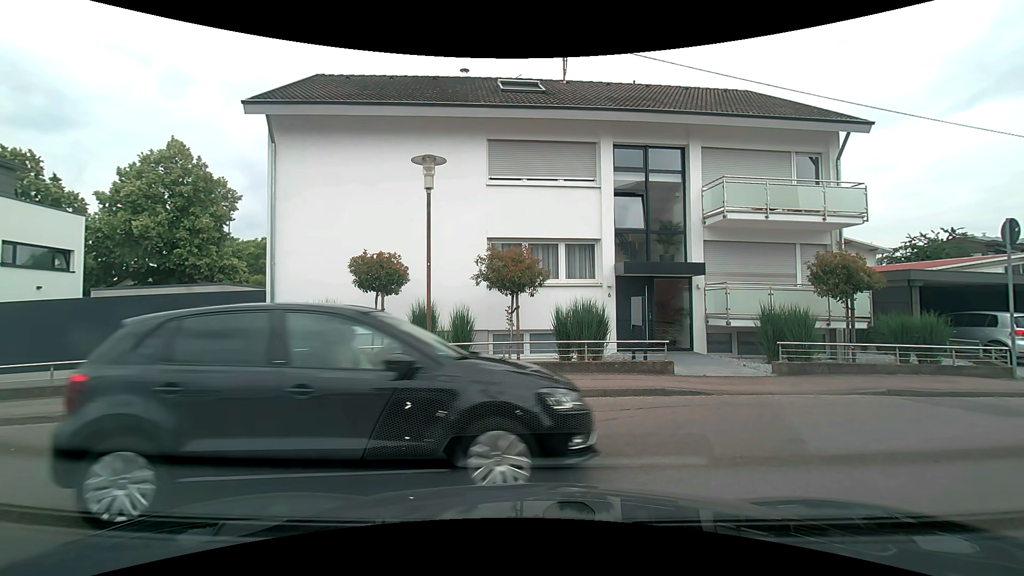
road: service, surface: asphalt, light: Day
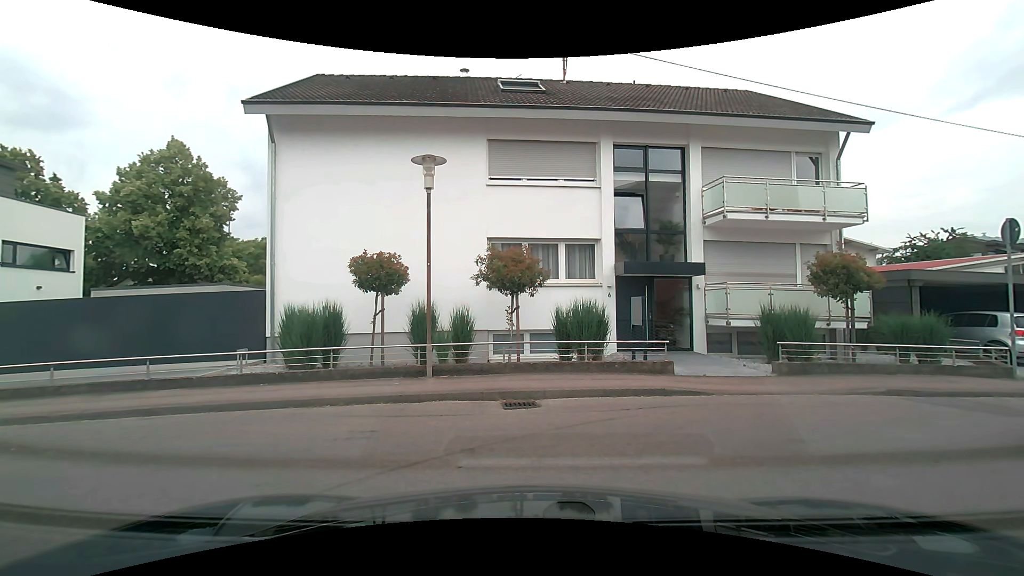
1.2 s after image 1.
(0.0, 0.0) m; 0°
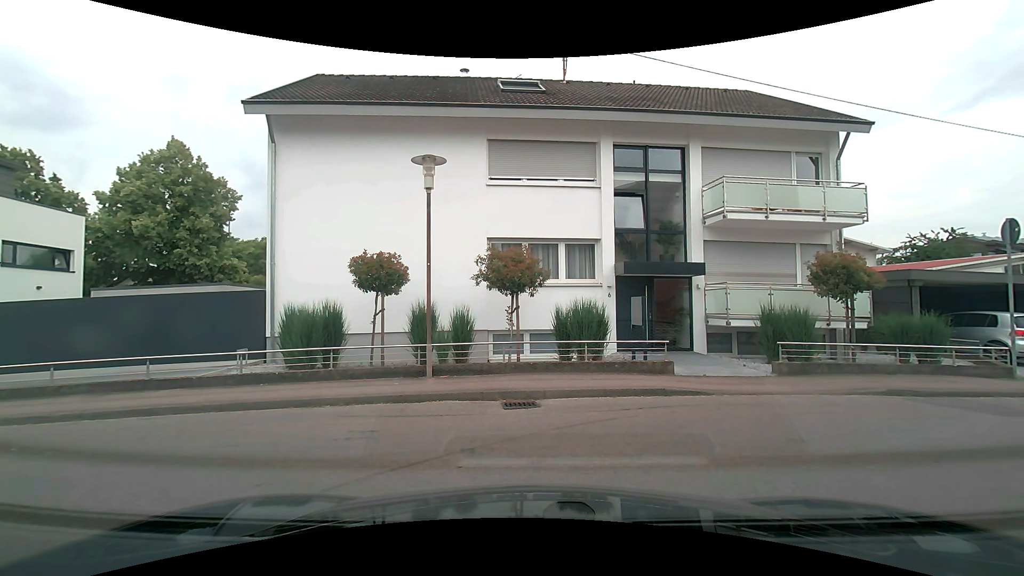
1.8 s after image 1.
(0.0, 0.0) m; 0°
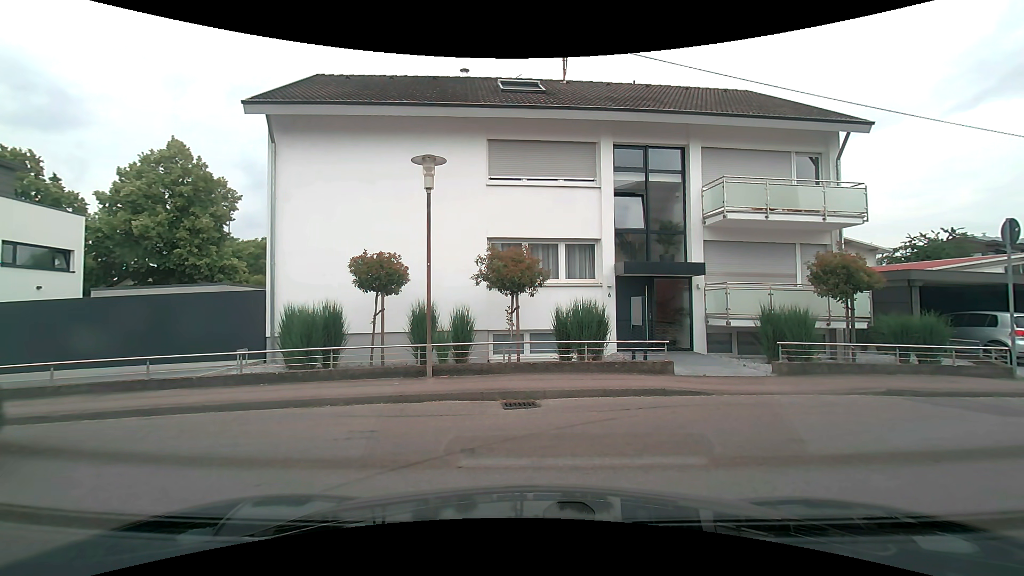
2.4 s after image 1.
(0.0, 0.0) m; 0°
